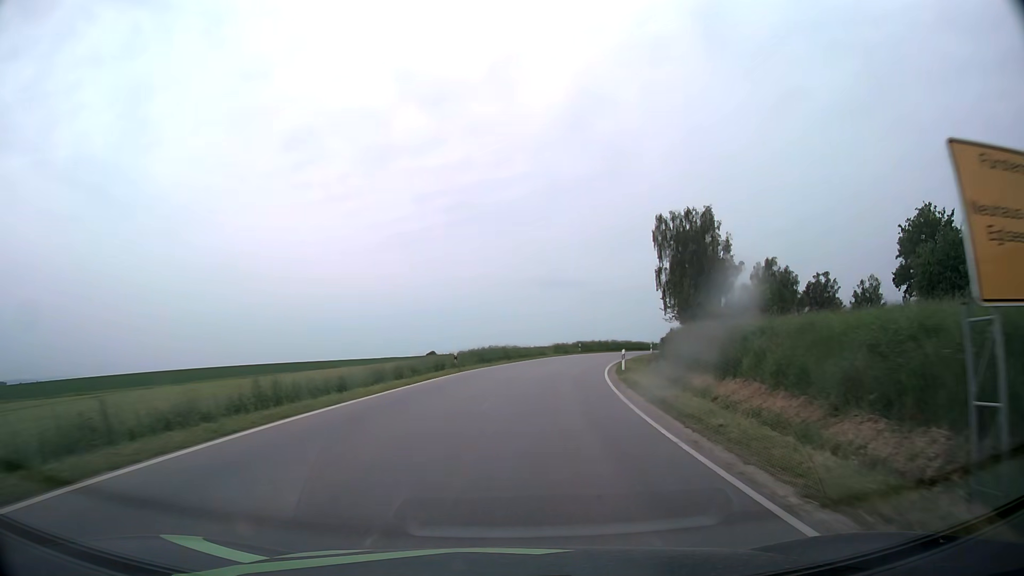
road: tertiary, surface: asphalt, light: Day
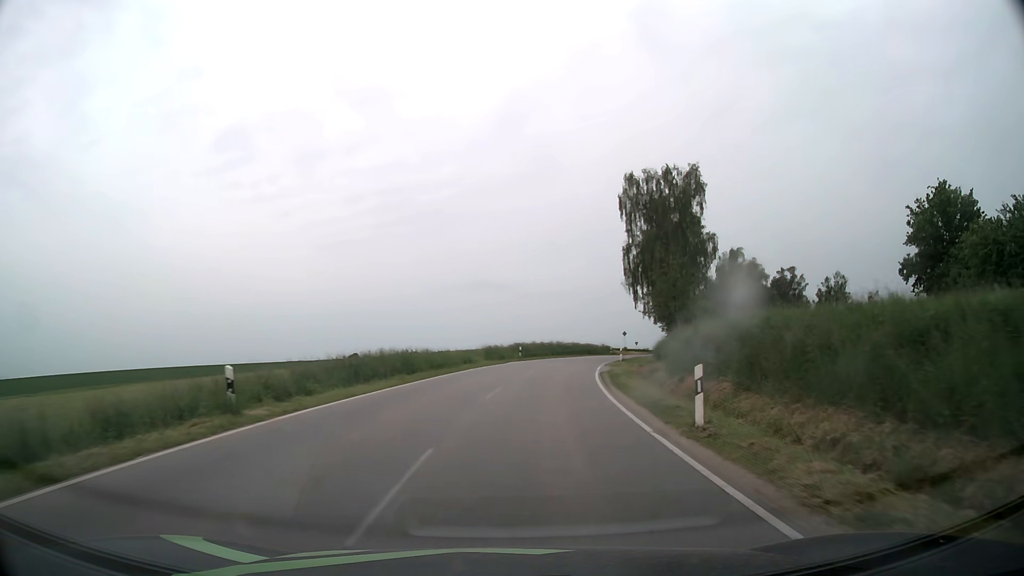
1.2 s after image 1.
(+1.0, +20.1) m; +6°
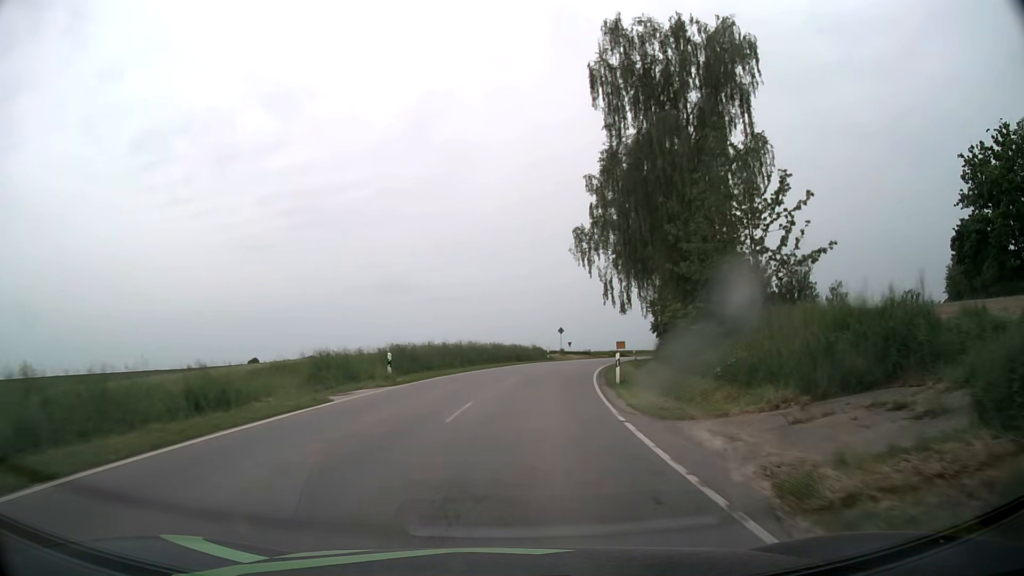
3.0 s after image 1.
(+2.1, +28.2) m; +8°
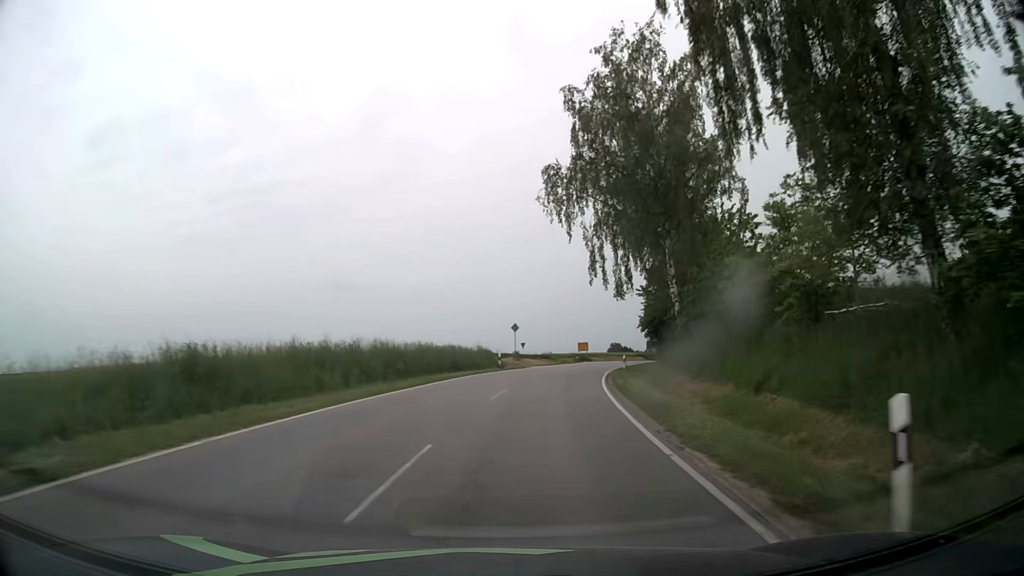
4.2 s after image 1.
(+0.6, +18.3) m; +4°
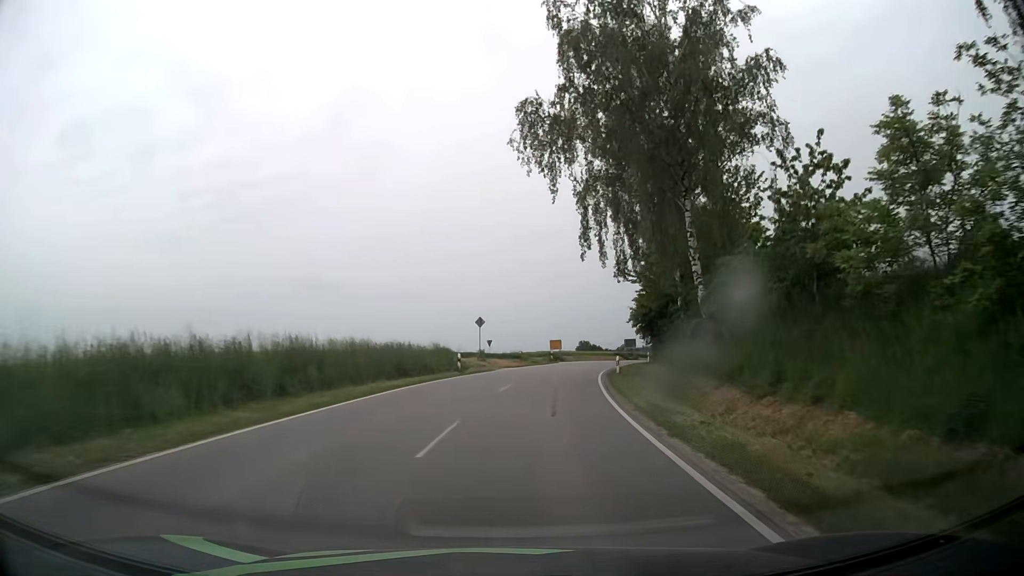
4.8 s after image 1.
(+0.3, +8.9) m; +3°
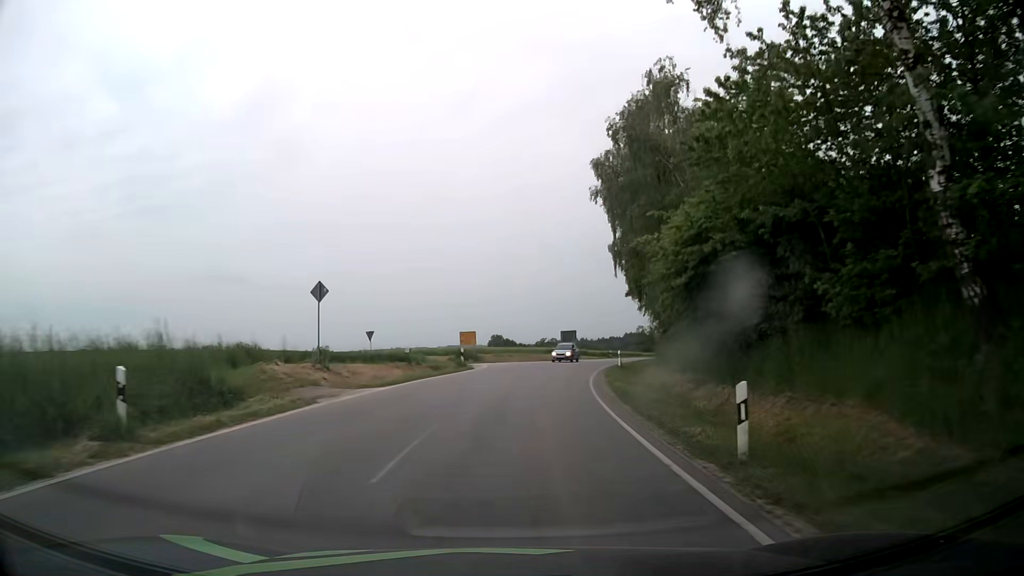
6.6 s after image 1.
(+1.7, +24.9) m; +8°
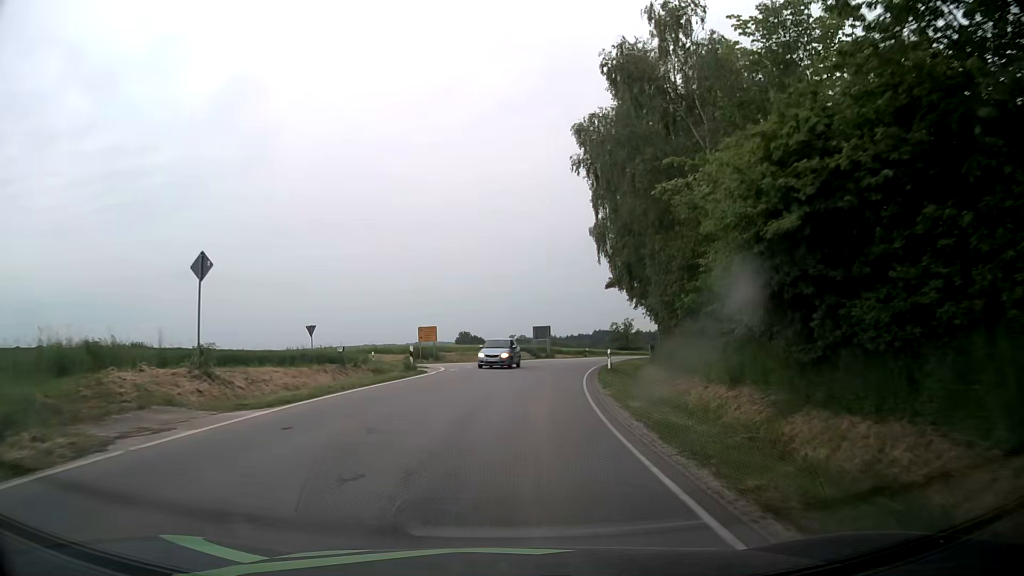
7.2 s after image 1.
(+0.1, +7.7) m; +2°
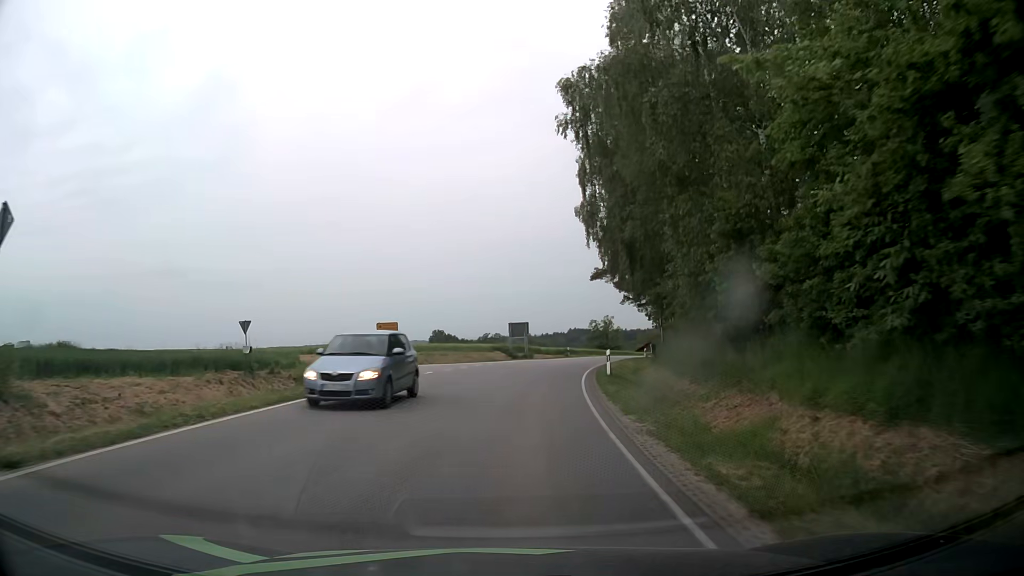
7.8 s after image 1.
(+0.2, +7.3) m; +3°
(0, +10) (+1, +20) (0, +30) (-5, +38) (-14, +43) (-23, +46) (-33, +50) (-42, +54) (-50, +60) (-58, +65) m
